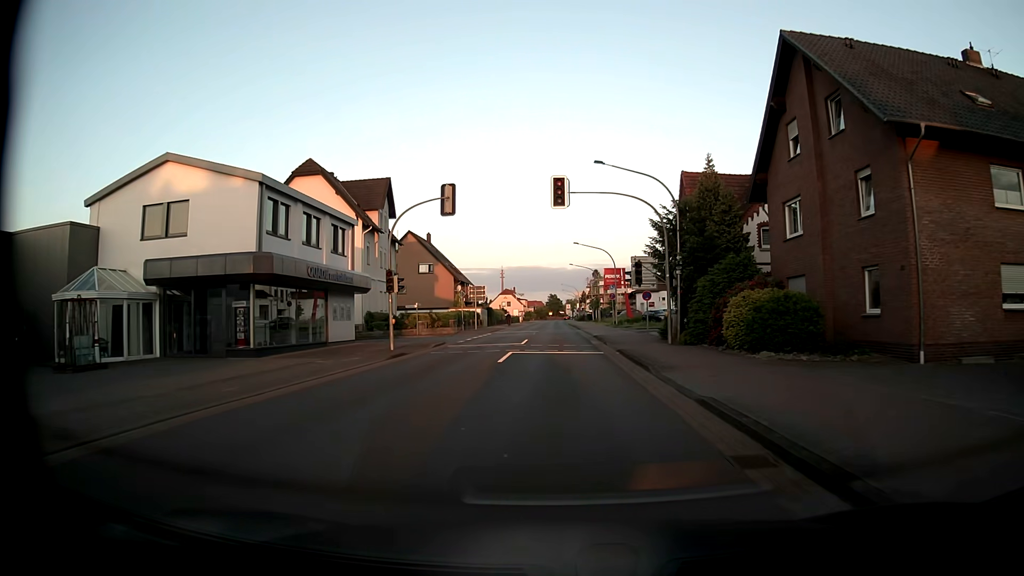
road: tertiary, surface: asphalt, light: Day
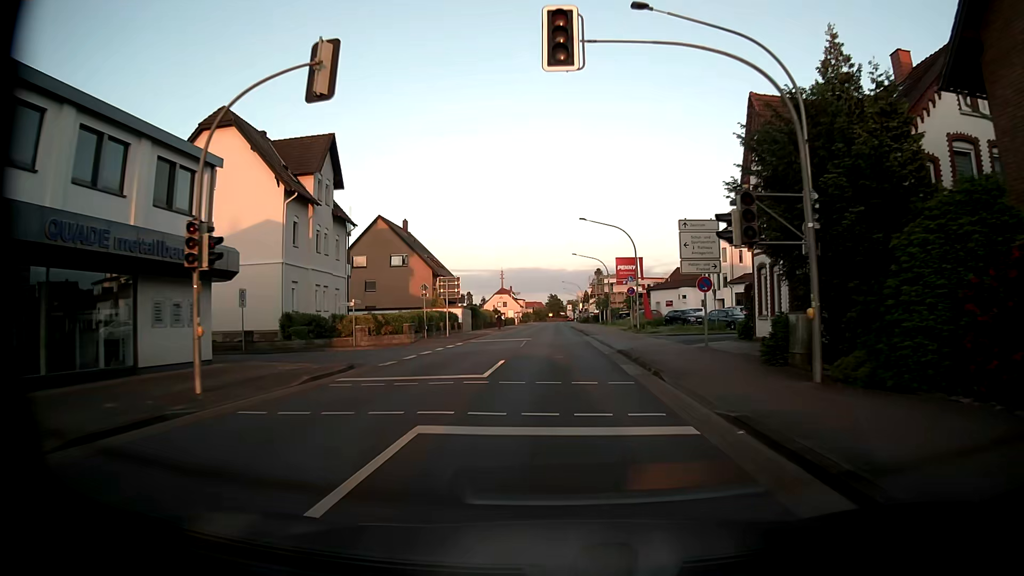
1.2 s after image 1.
(0.0, +15.8) m; 0°
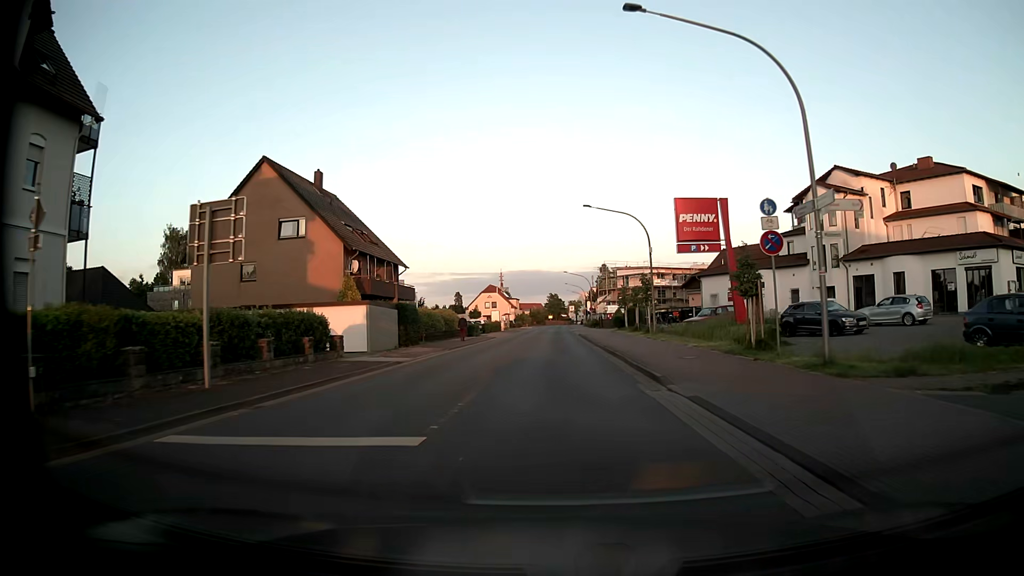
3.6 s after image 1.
(0.0, +31.6) m; 0°
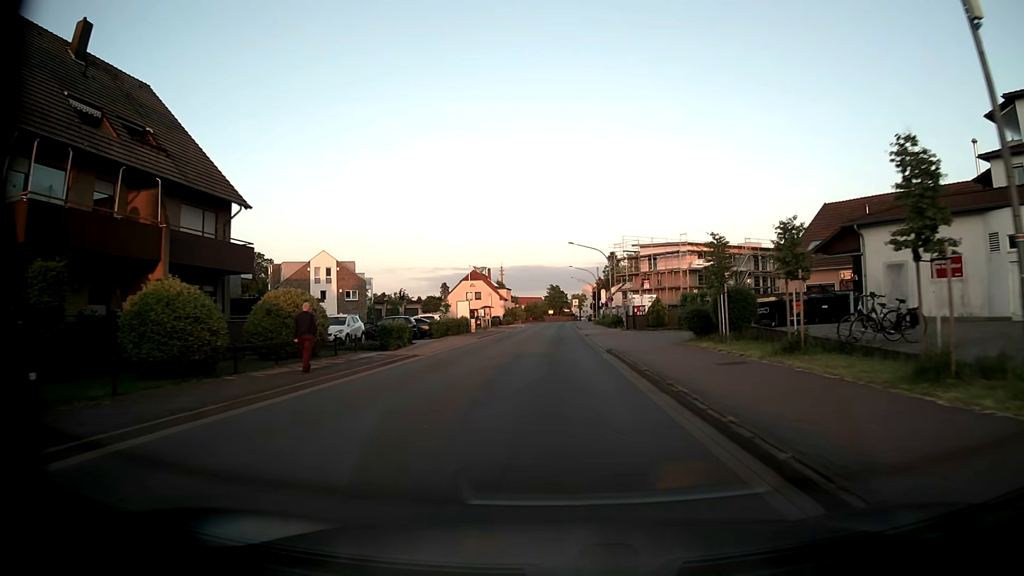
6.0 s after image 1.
(-0.2, +31.6) m; 0°
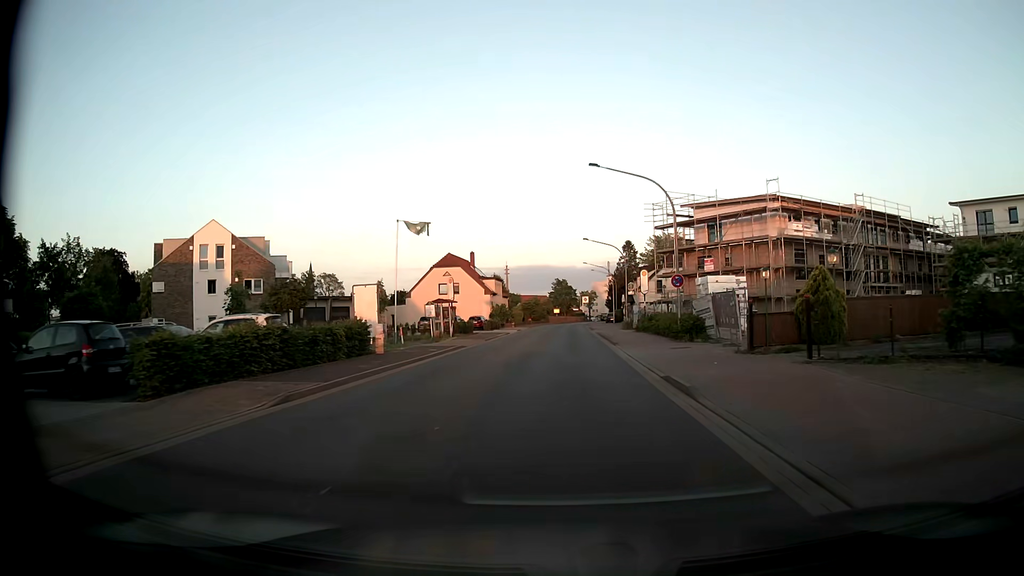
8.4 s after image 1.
(-0.2, +31.6) m; -1°
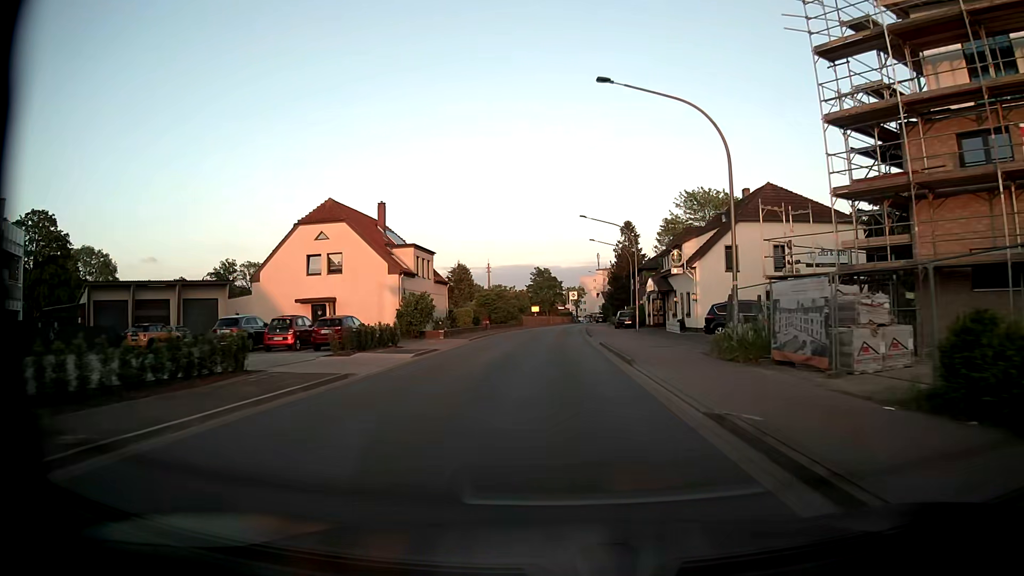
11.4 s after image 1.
(+0.6, +39.6) m; +1°
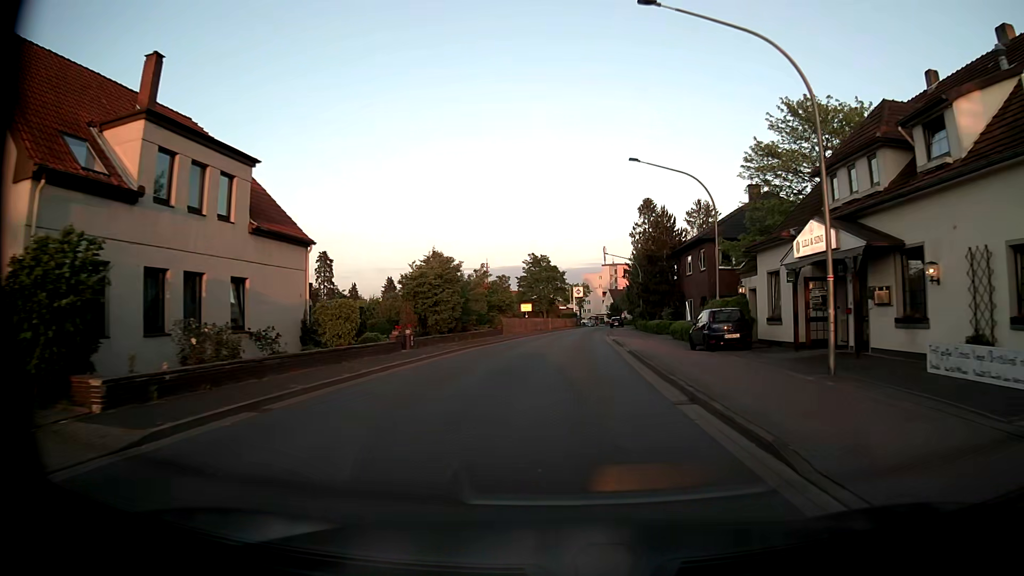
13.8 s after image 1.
(-0.1, +31.7) m; 0°
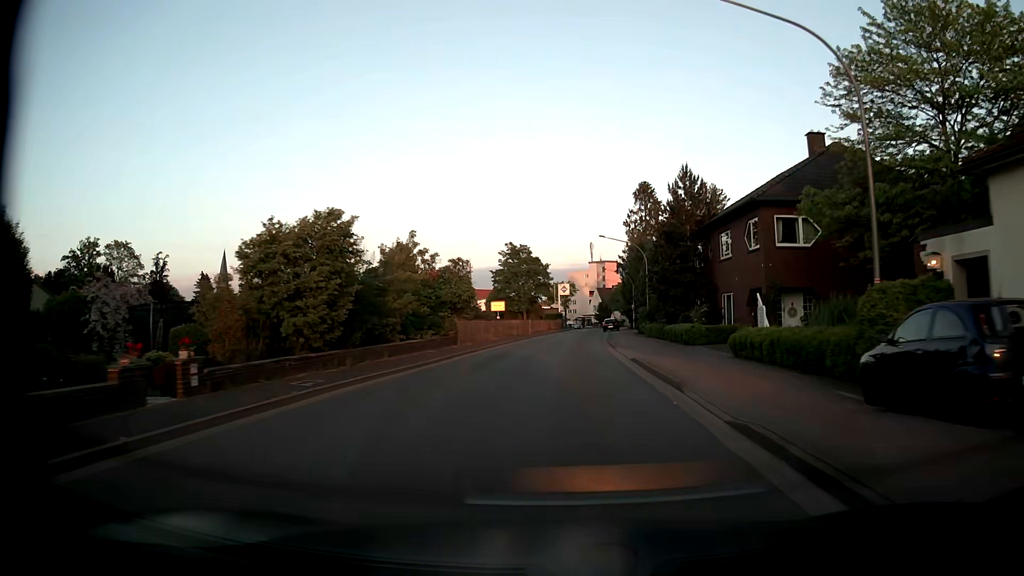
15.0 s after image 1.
(+0.1, +15.9) m; +1°
(0, +10) (0, +20) (+1, +30) (+1, +40) (+2, +50) (+2, +60) (+2, +70) (+3, +80) (+4, +90) (+5, +100) m
